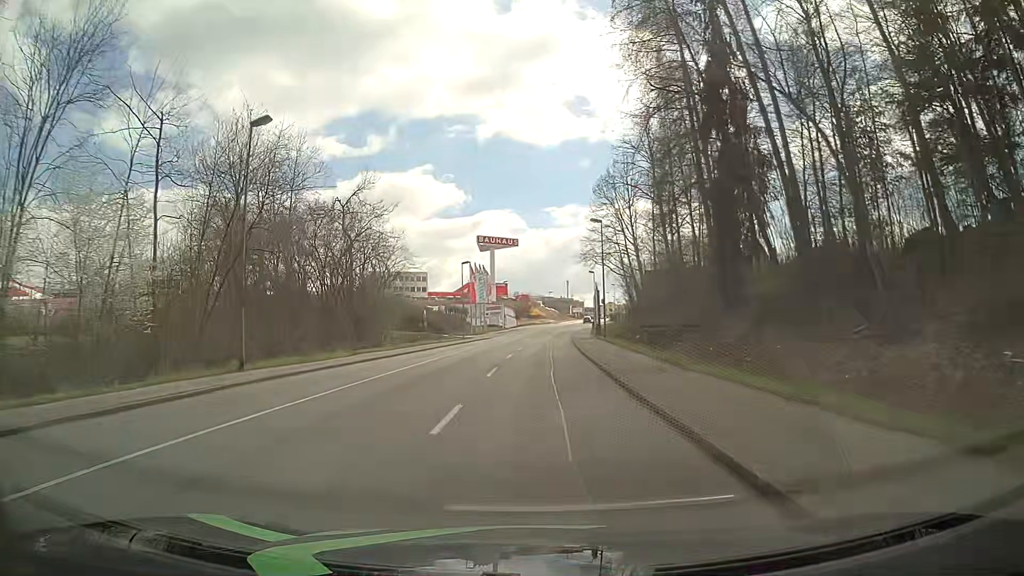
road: tertiary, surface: asphalt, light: Day
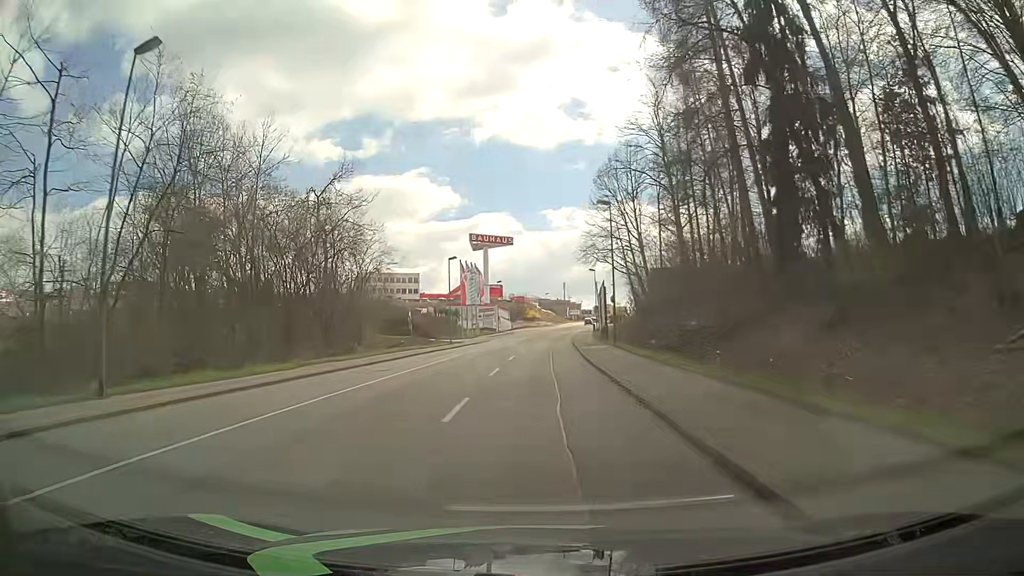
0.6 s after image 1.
(0.0, +7.6) m; 0°
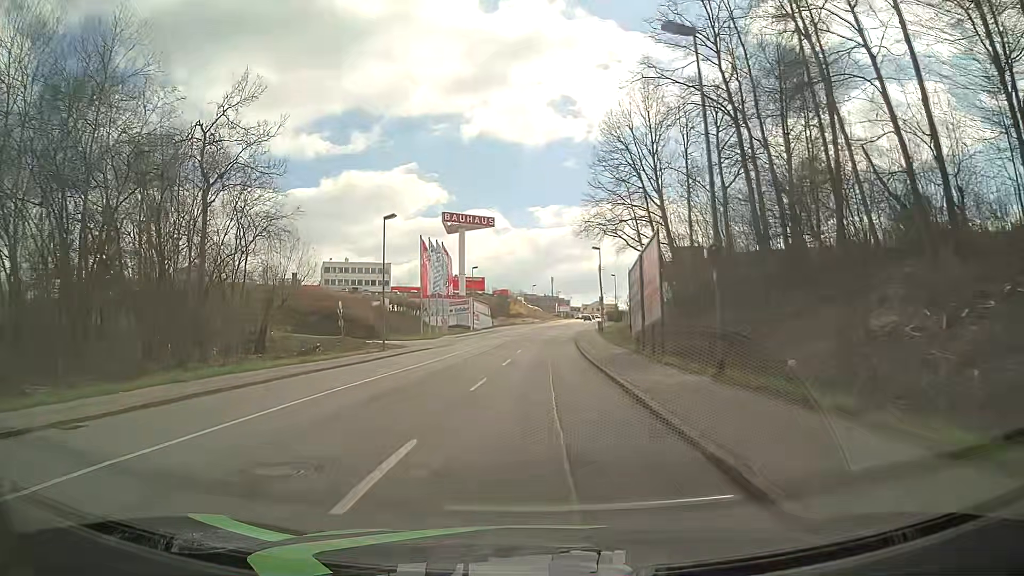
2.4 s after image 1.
(+0.2, +22.8) m; +1°
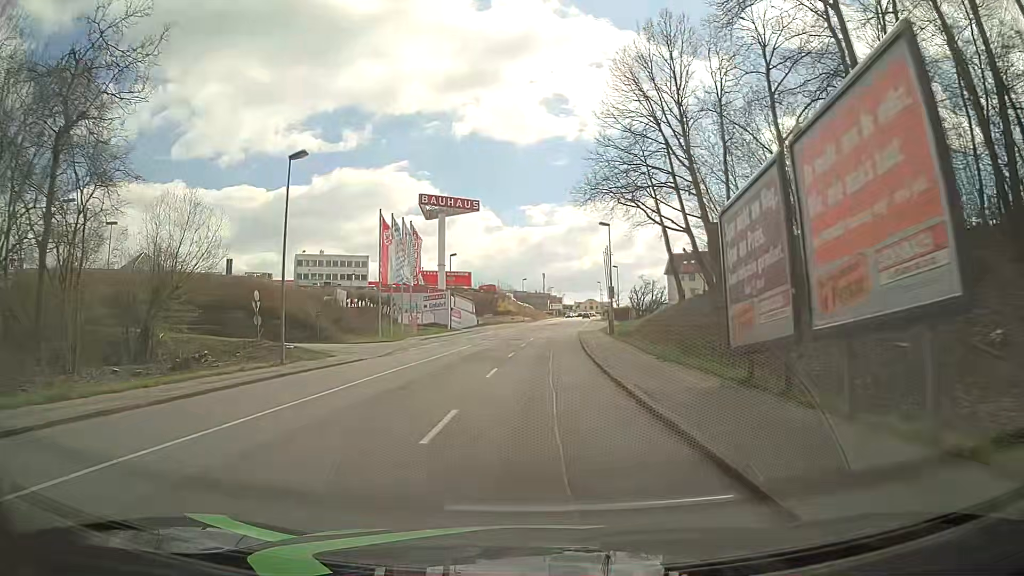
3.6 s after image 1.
(+0.2, +15.2) m; +1°
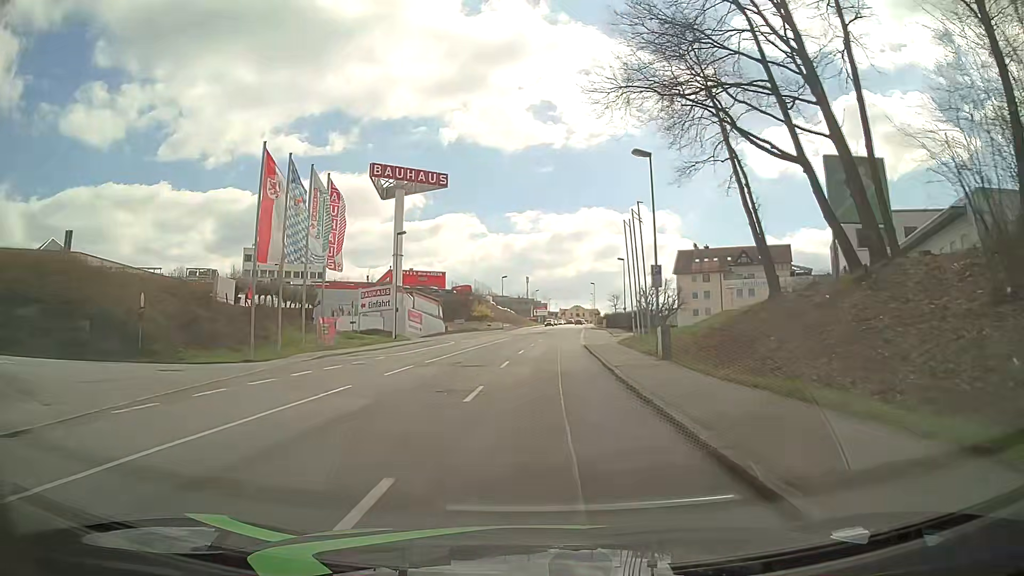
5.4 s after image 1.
(+0.3, +22.9) m; +1°
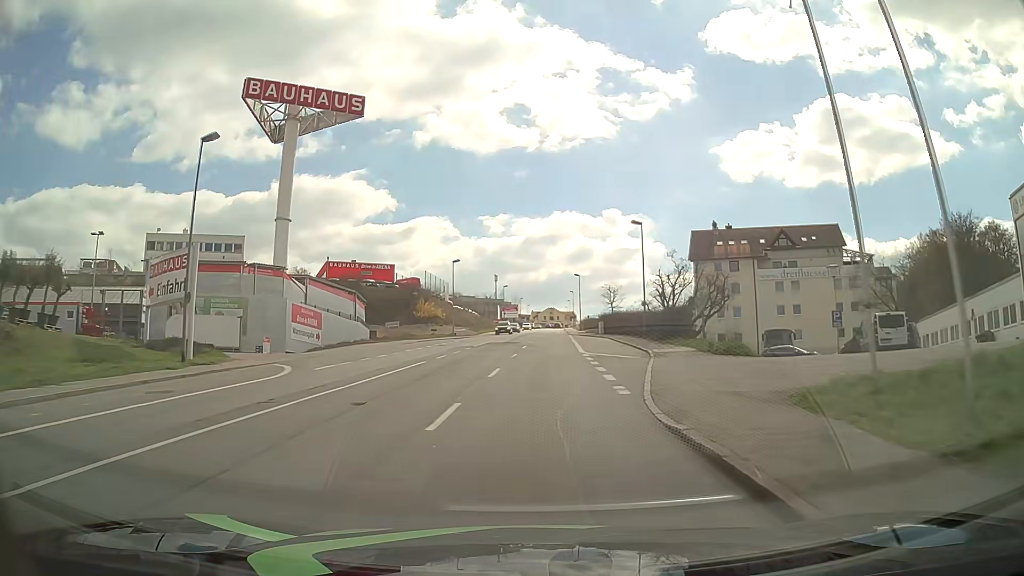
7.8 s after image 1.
(+1.1, +30.3) m; +4°
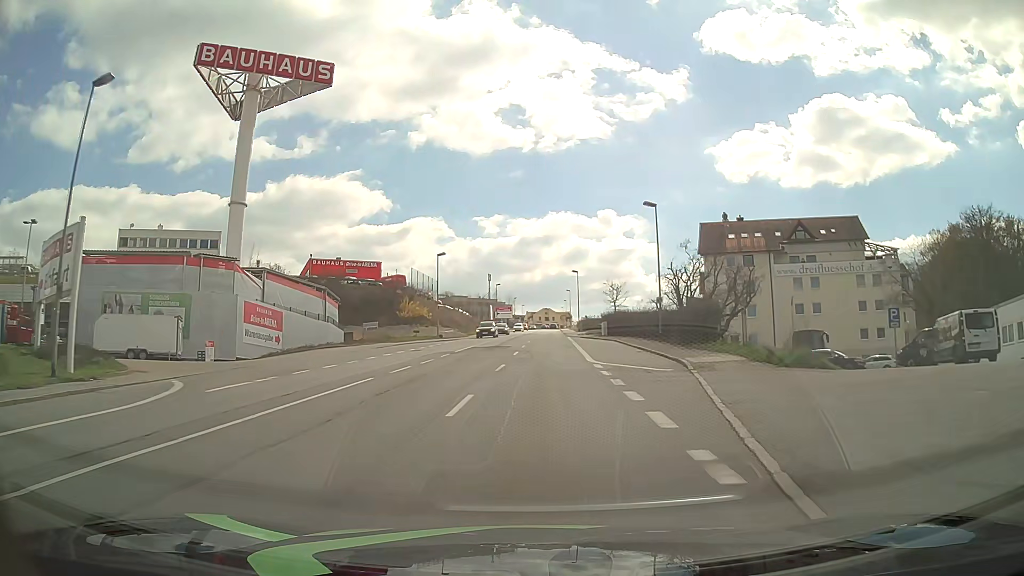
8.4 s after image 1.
(0.0, +7.6) m; 0°
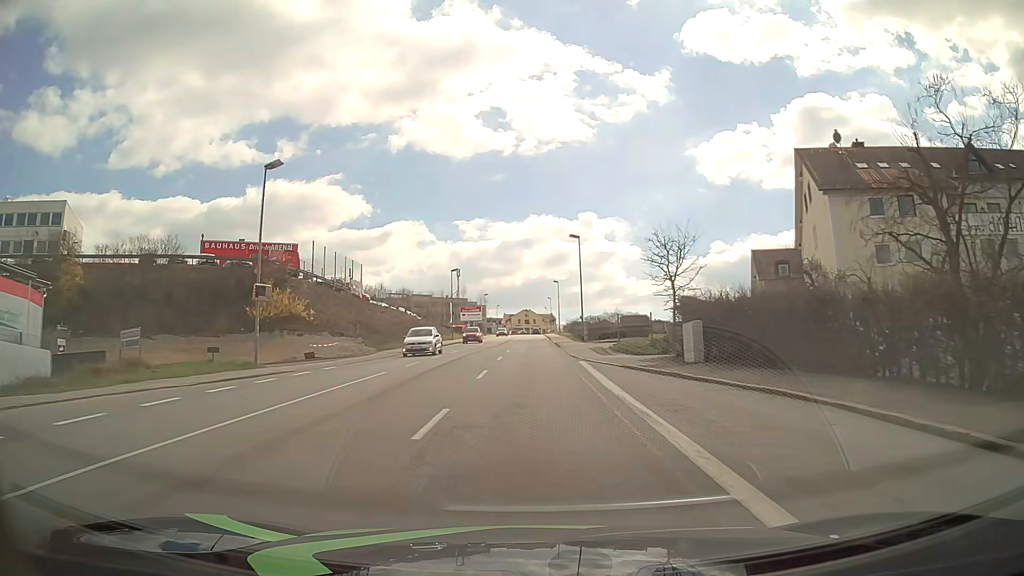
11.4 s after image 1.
(+0.9, +38.0) m; +2°
